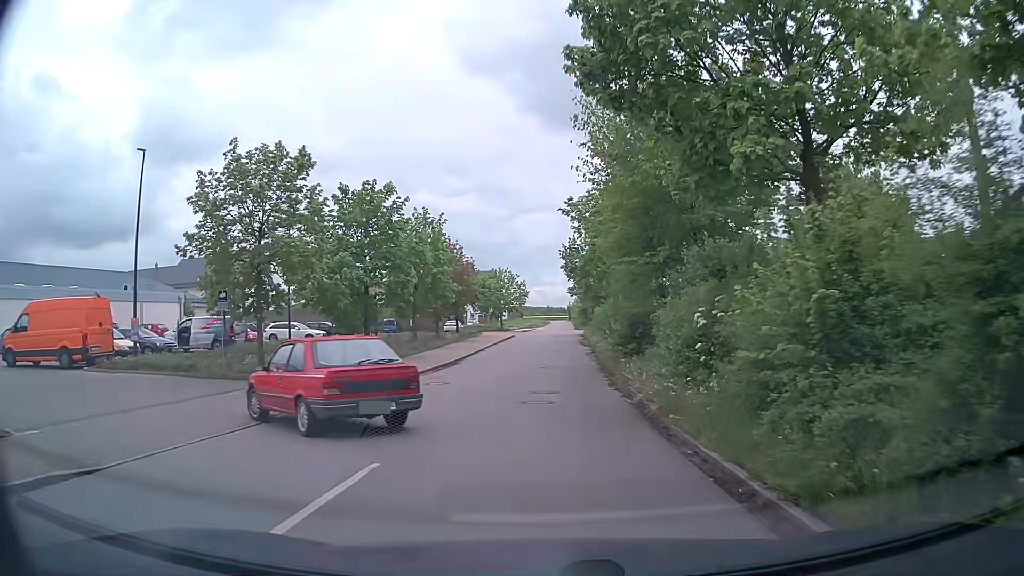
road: residential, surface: asphalt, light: Day
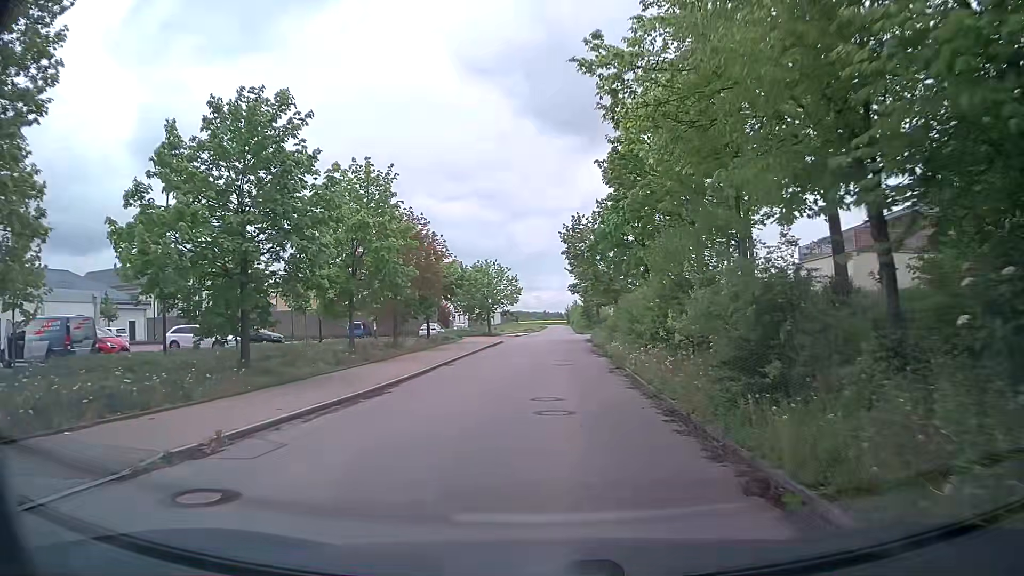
(0.0, +13.6) m; 0°
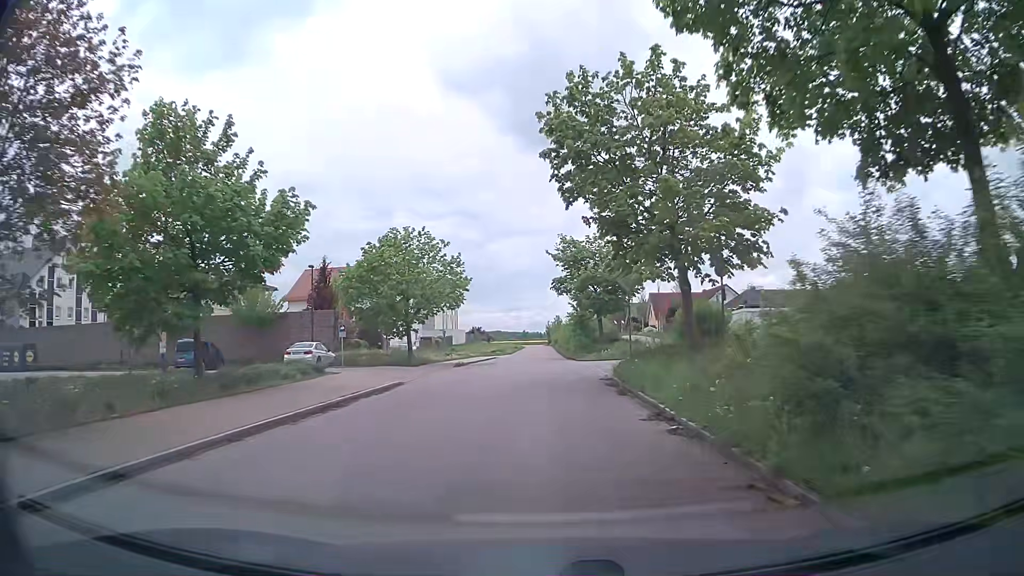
(+0.7, +29.4) m; +2°
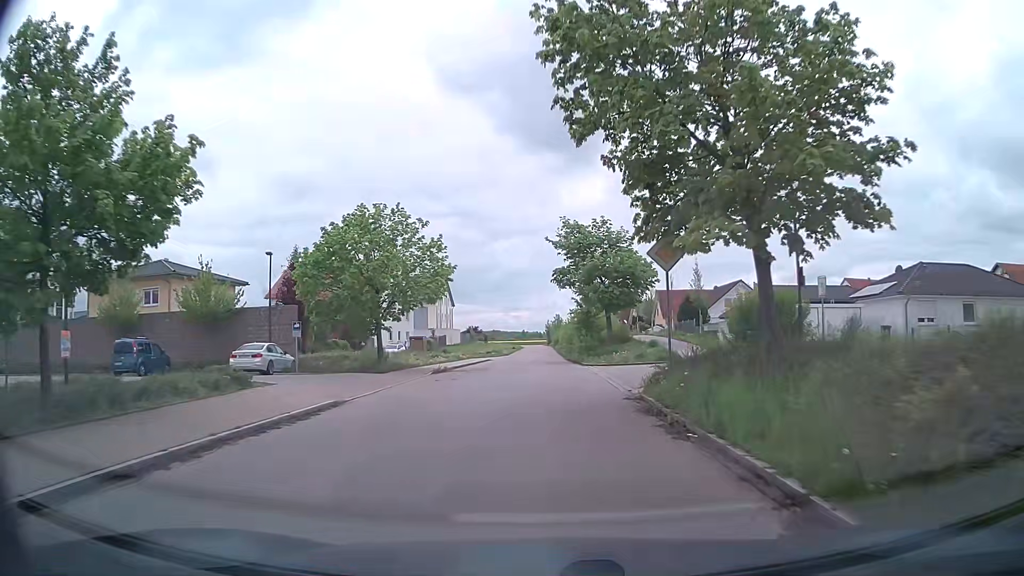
(-0.1, +6.5) m; 0°
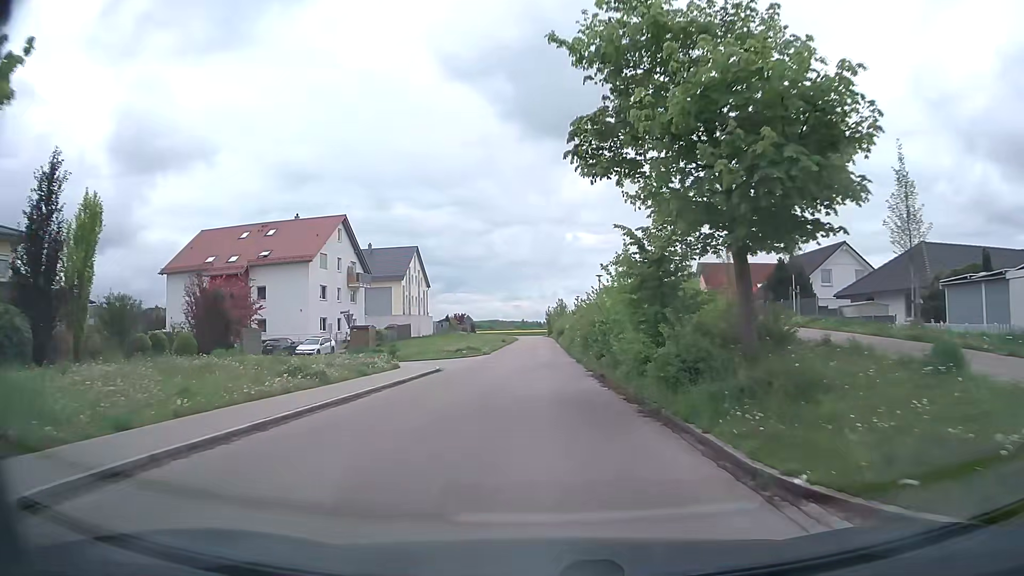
(-0.1, +27.4) m; 0°
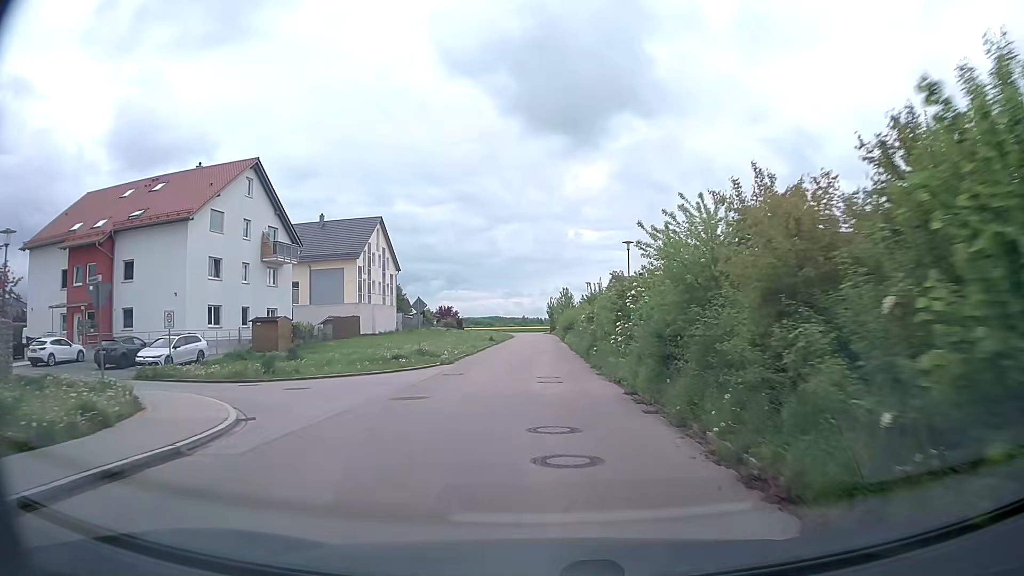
(-0.1, +21.7) m; 0°
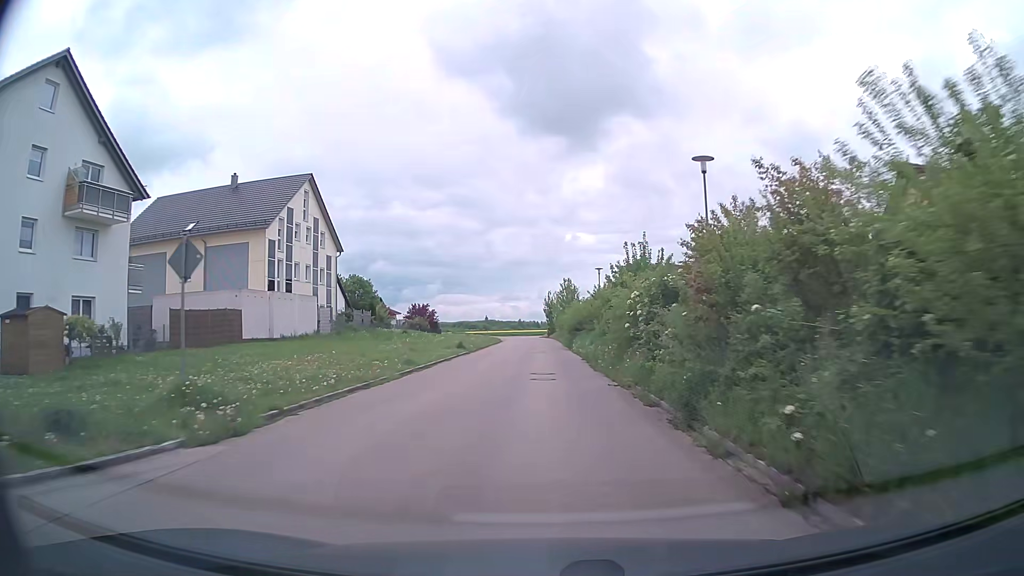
(-0.2, +21.8) m; -1°
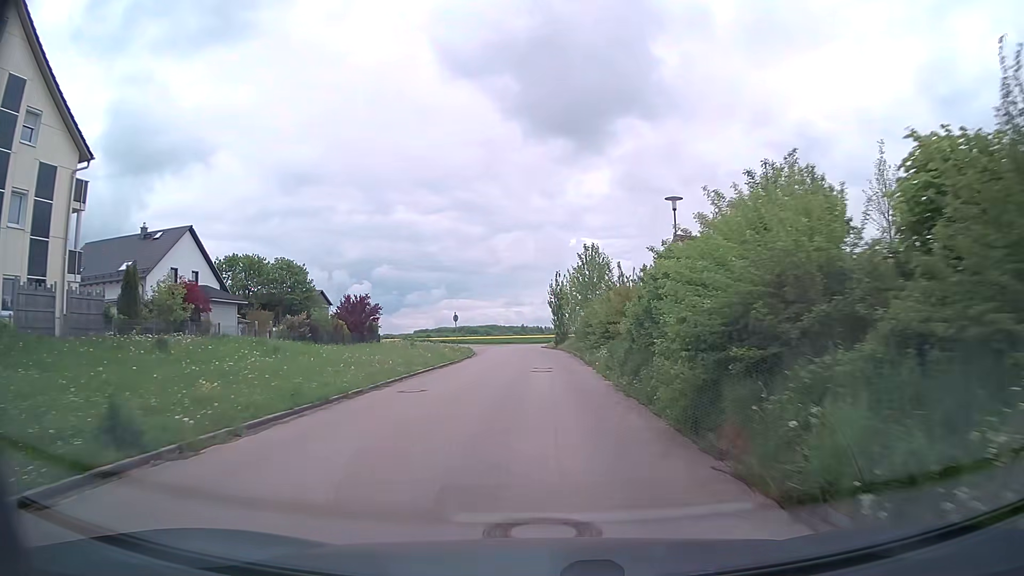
(0.0, +35.3) m; 0°
(0, +10) (0, +20) (0, +30) (0, +40) (-1, +50) (-1, +60) (0, +70) (+4, +79) (+12, +86) (+21, +85) m
